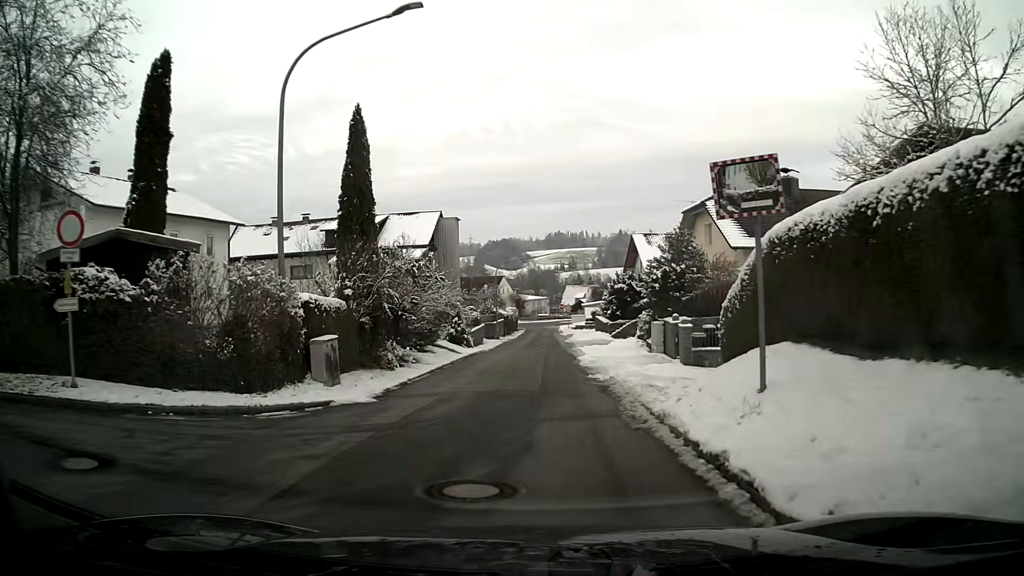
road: residential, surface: asphalt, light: Day
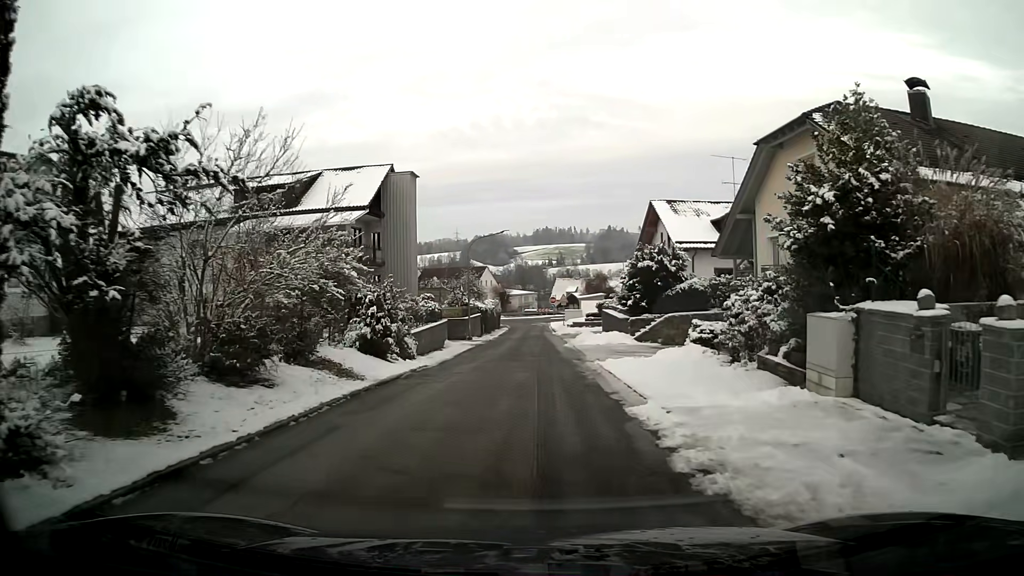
(+0.1, +16.4) m; +1°
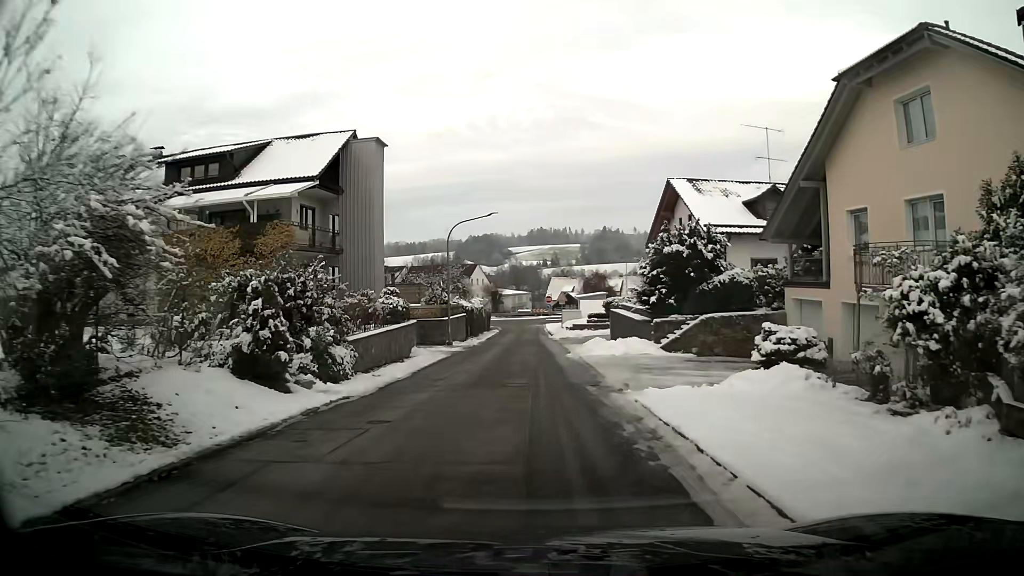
(0.0, +8.2) m; 0°
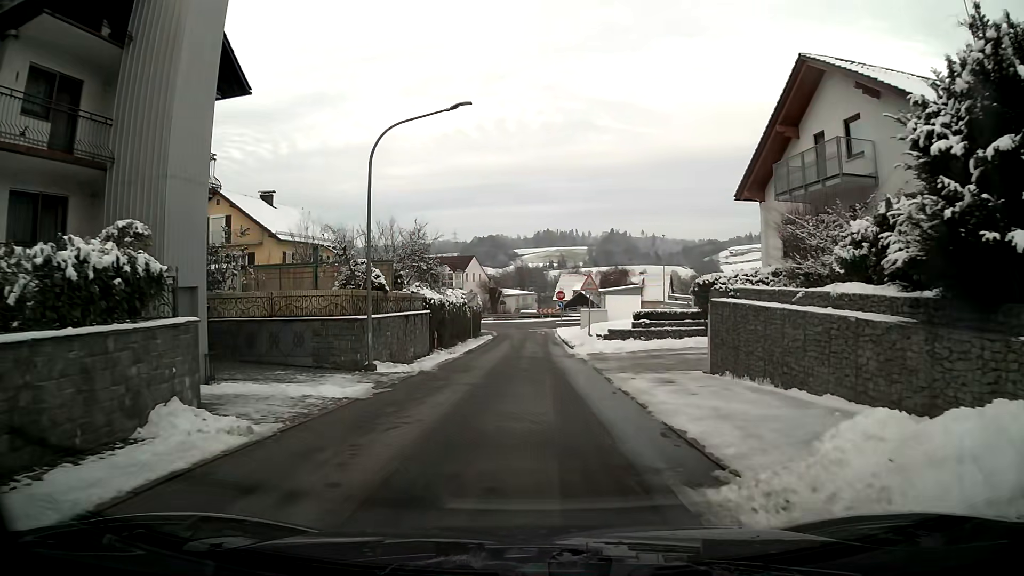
(-0.1, +20.4) m; 0°
